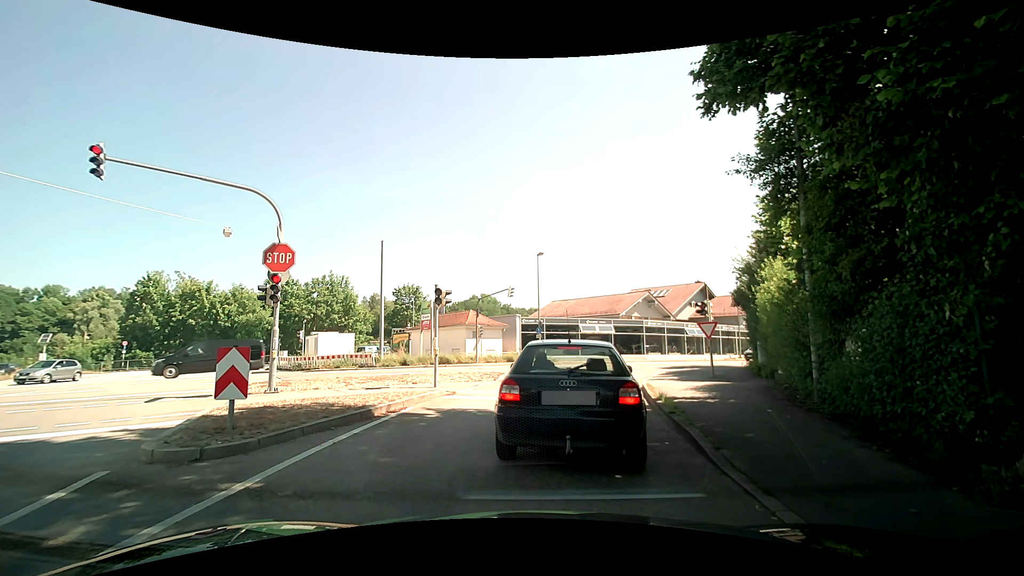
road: tertiary_link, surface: asphalt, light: Day
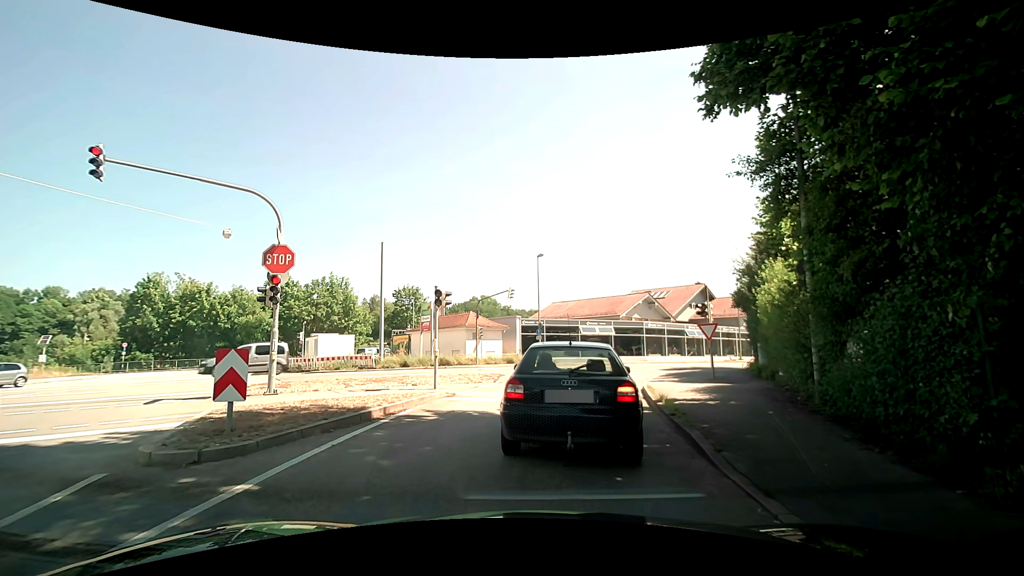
(0.0, 0.0) m; 0°
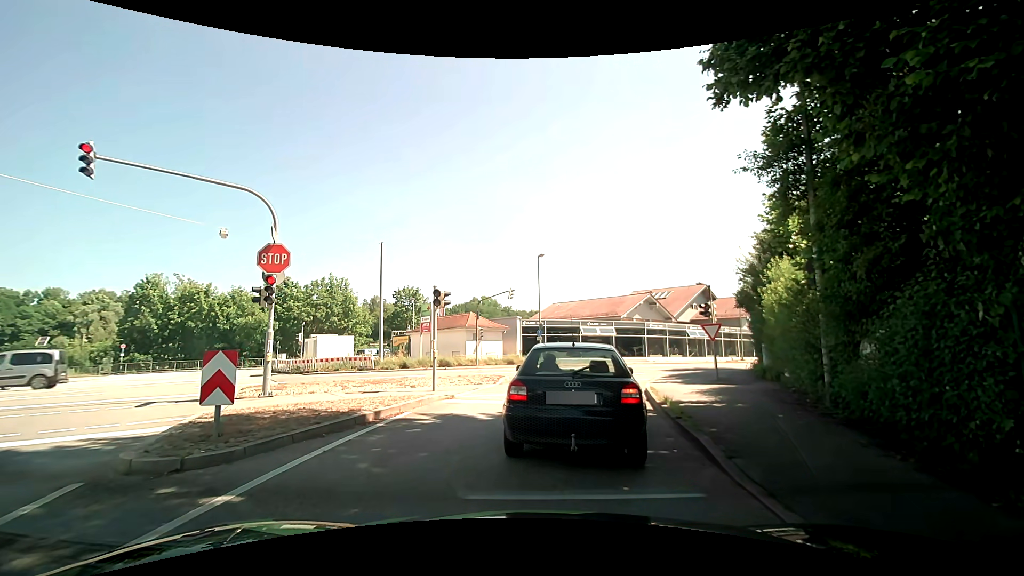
(0.0, +0.3) m; 0°
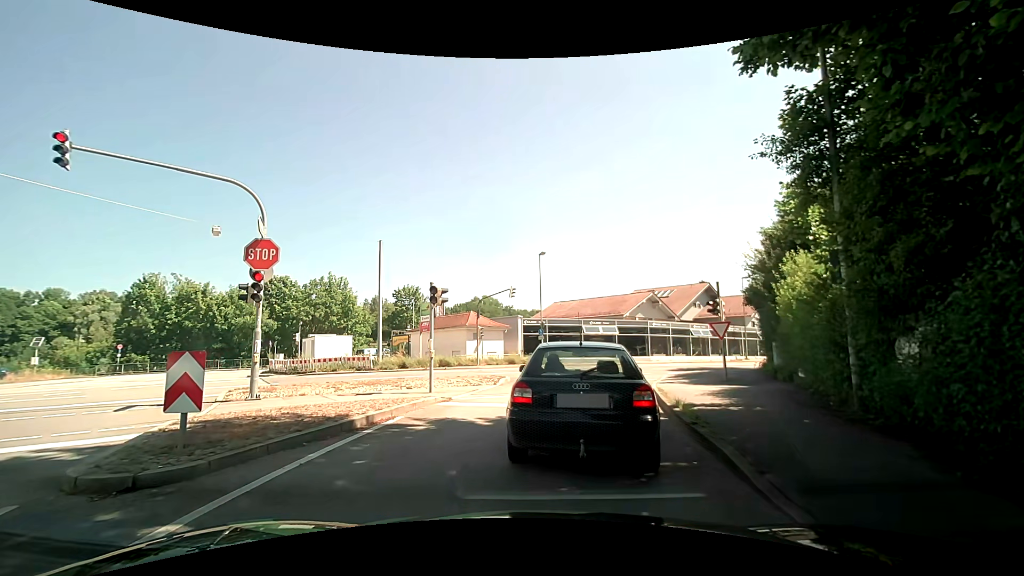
(0.0, +0.8) m; -2°
